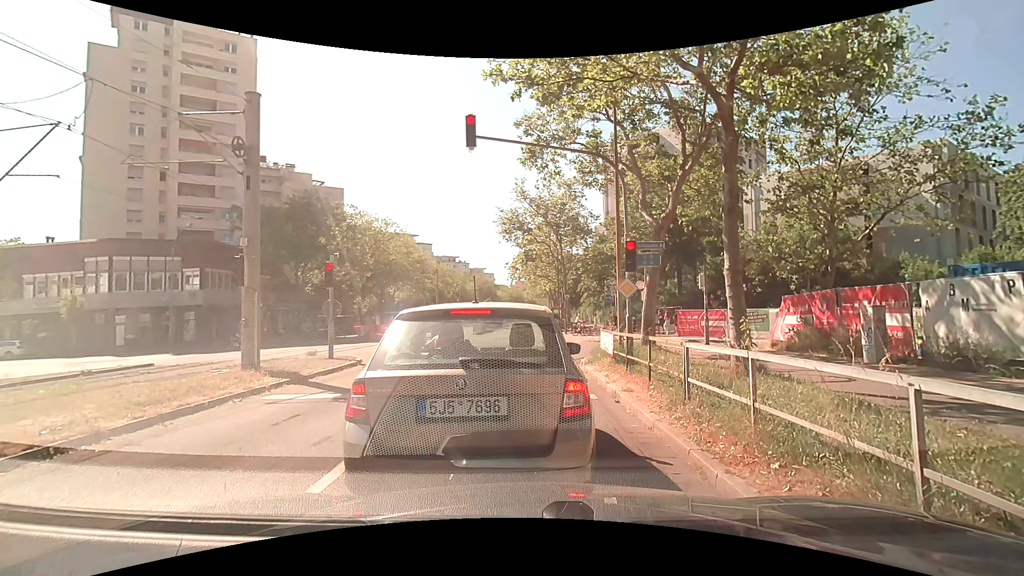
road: tertiary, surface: asphalt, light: Day
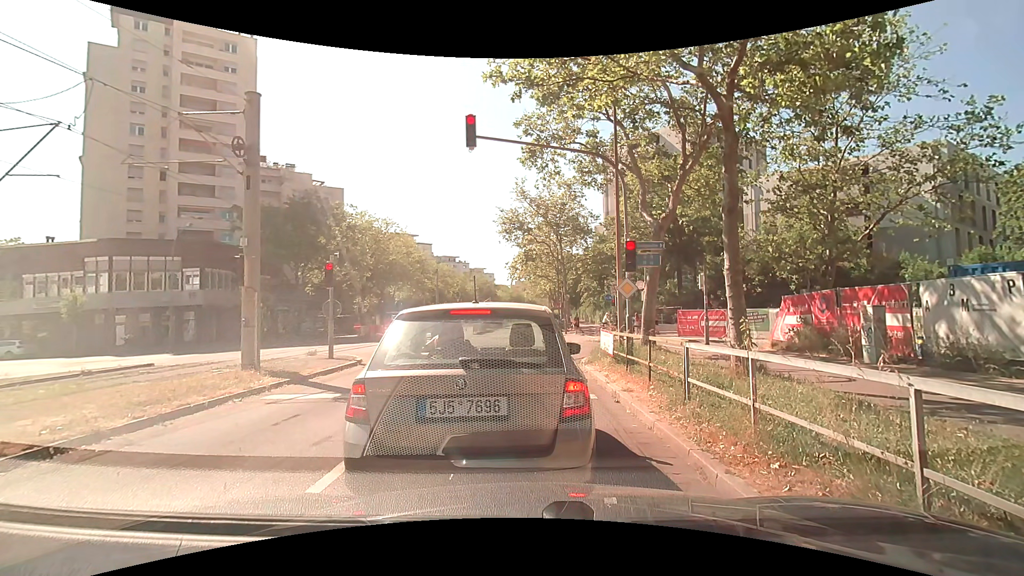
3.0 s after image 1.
(0.0, 0.0) m; 0°
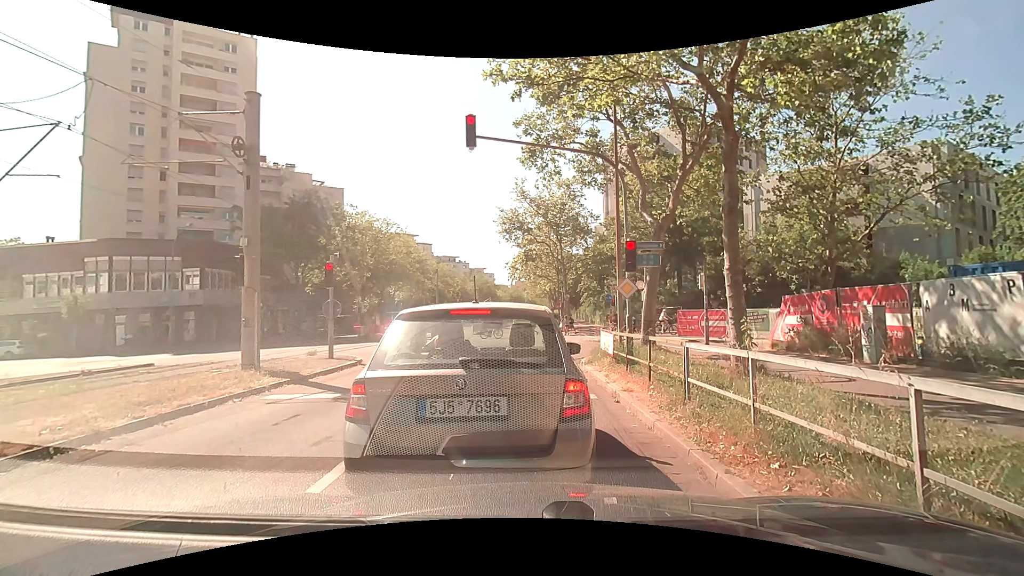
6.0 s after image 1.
(0.0, 0.0) m; 0°
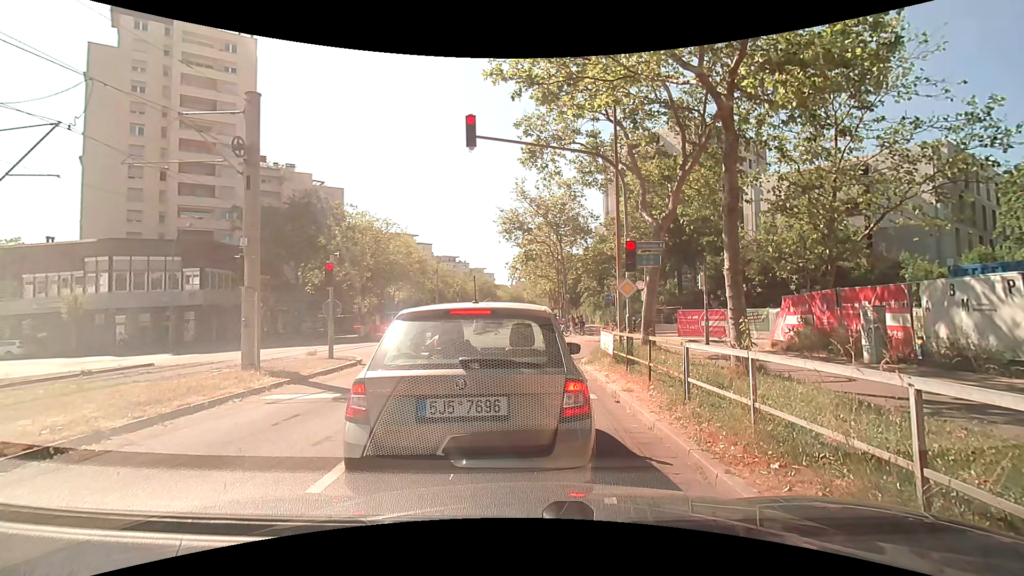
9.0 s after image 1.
(0.0, 0.0) m; 0°
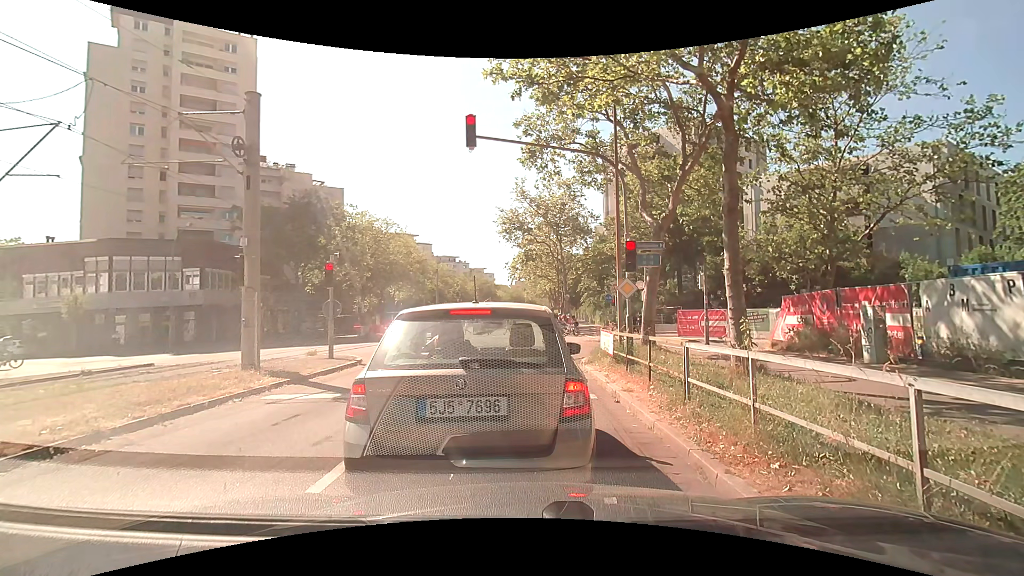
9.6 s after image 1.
(0.0, 0.0) m; 0°
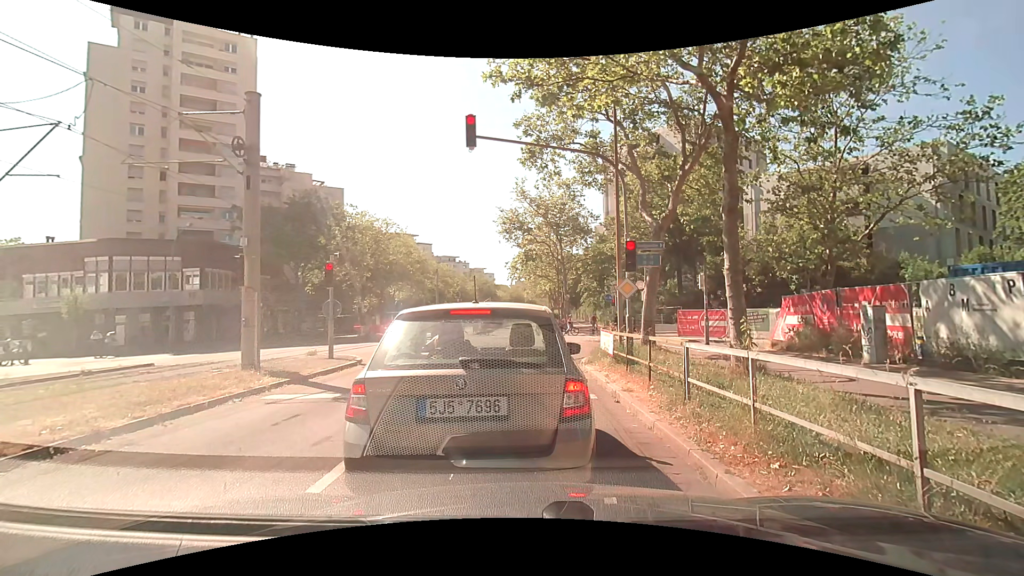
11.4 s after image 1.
(0.0, 0.0) m; 0°
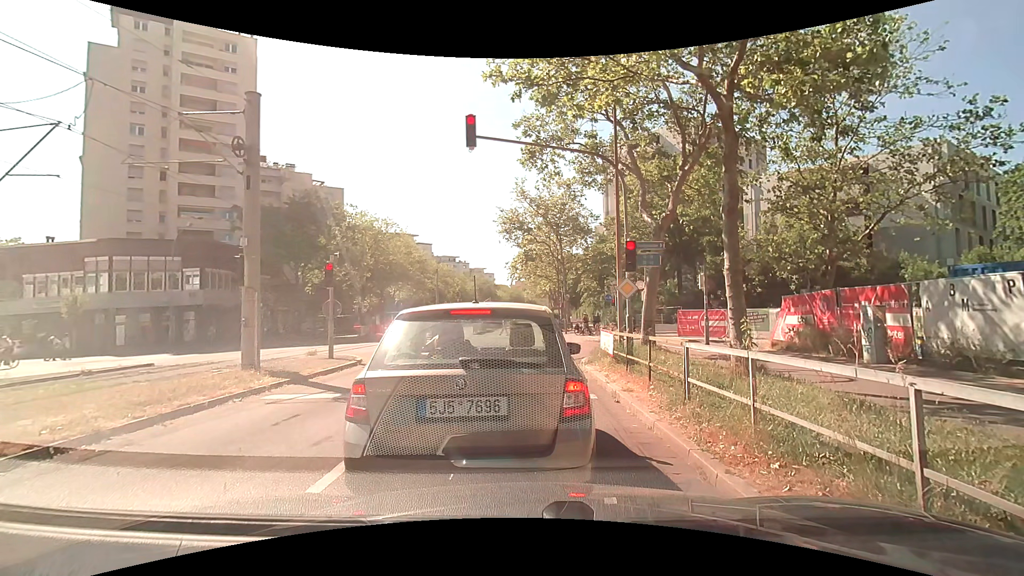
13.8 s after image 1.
(0.0, 0.0) m; 0°
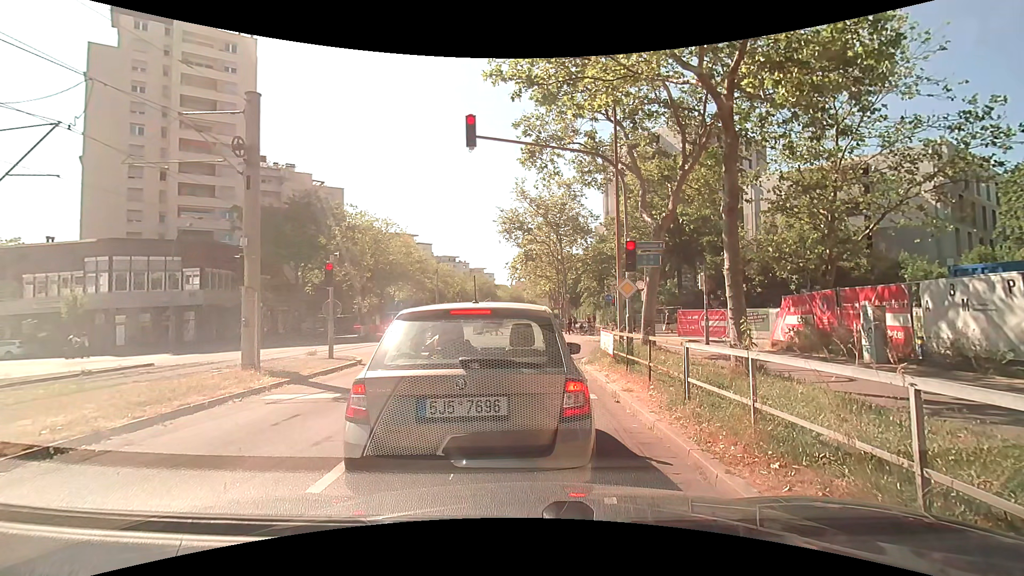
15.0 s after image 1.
(0.0, 0.0) m; 0°
(-1, +10) (-2, +20) (-3, +30) (-3, +40) (-4, +50) (-5, +60) (-6, +70) (-6, +80) (-7, +90) (-7, +100) m
